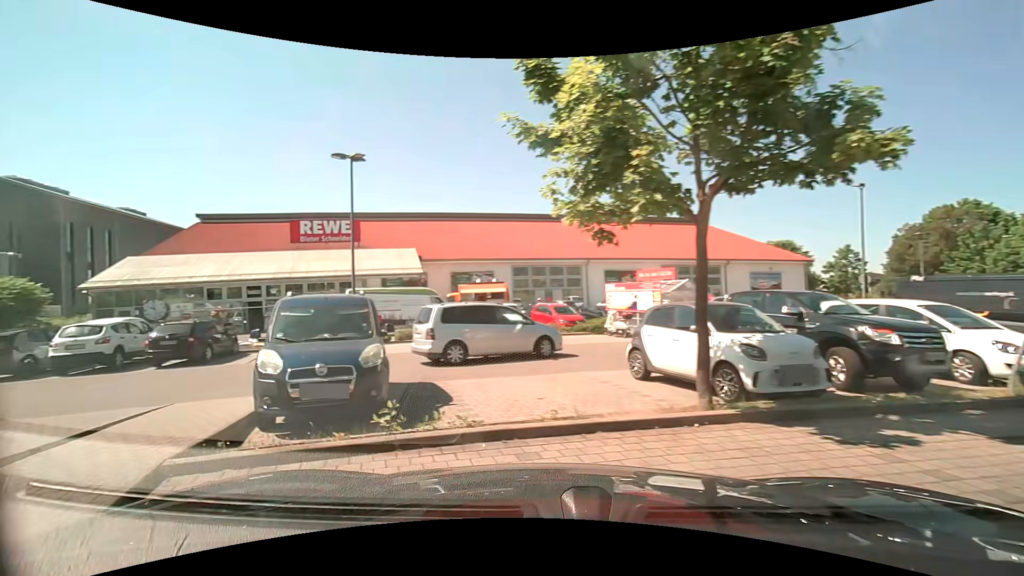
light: Day
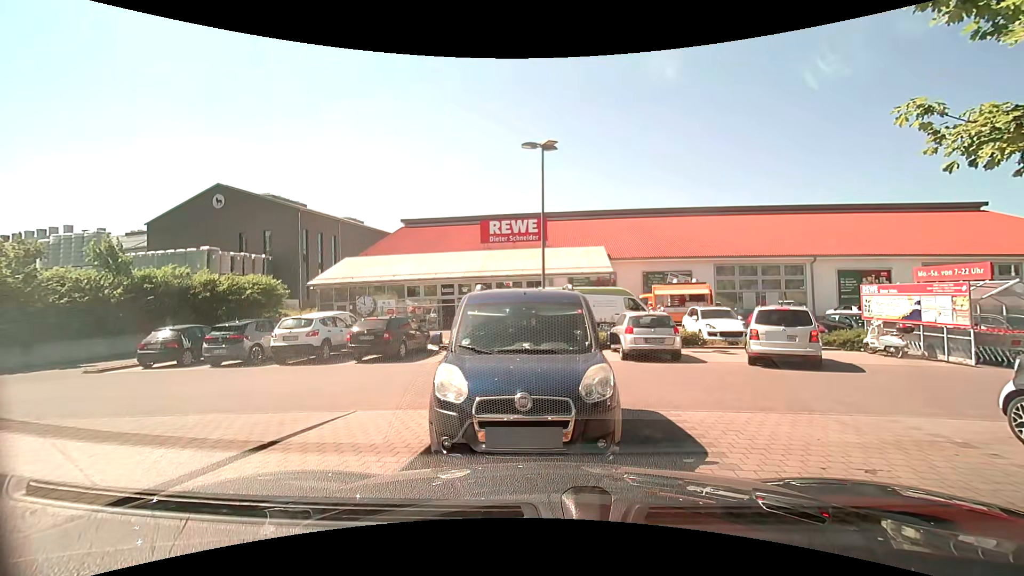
(-0.5, +2.5) m; -16°
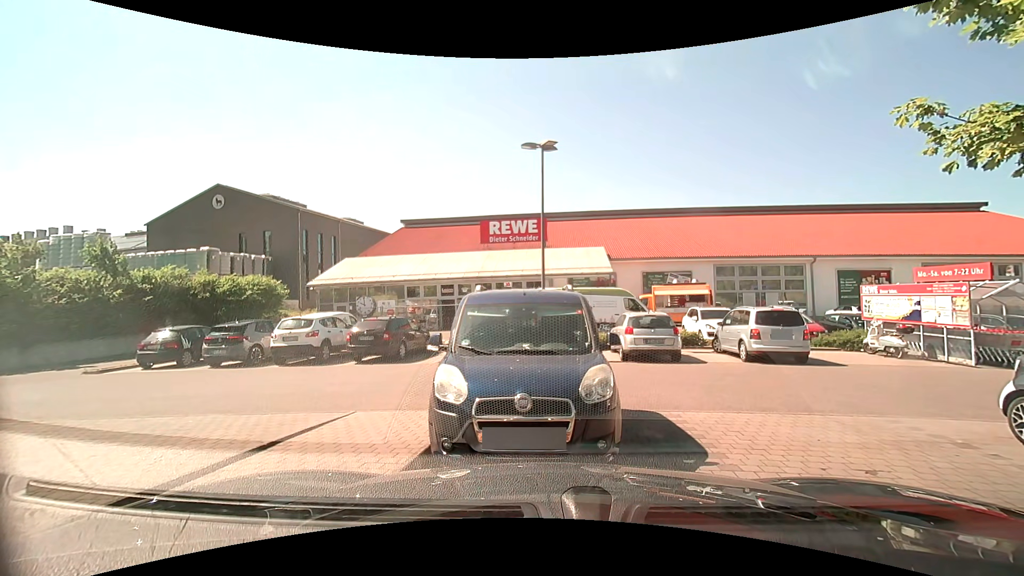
(0.0, +0.1) m; 0°
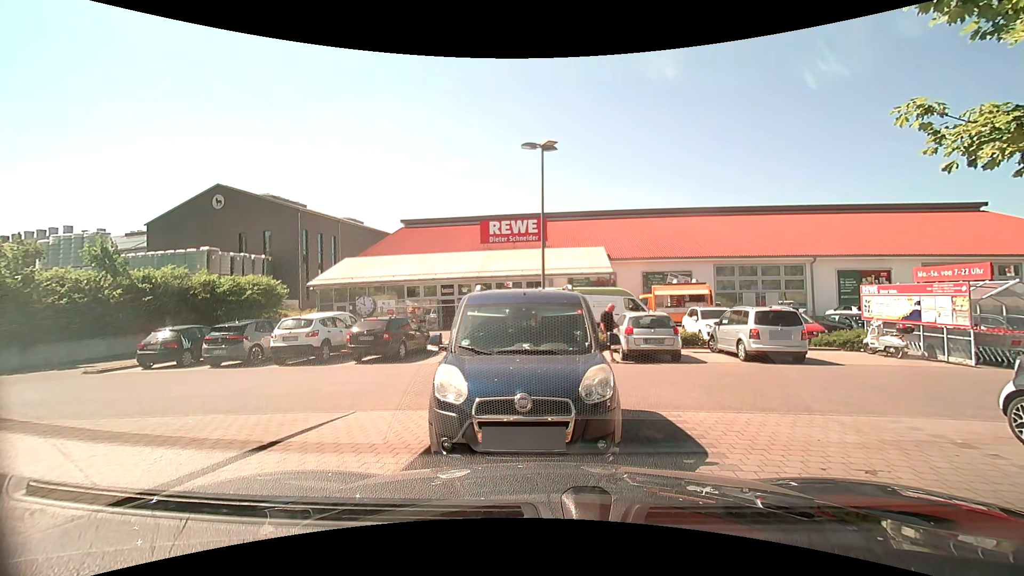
(0.0, 0.0) m; 0°
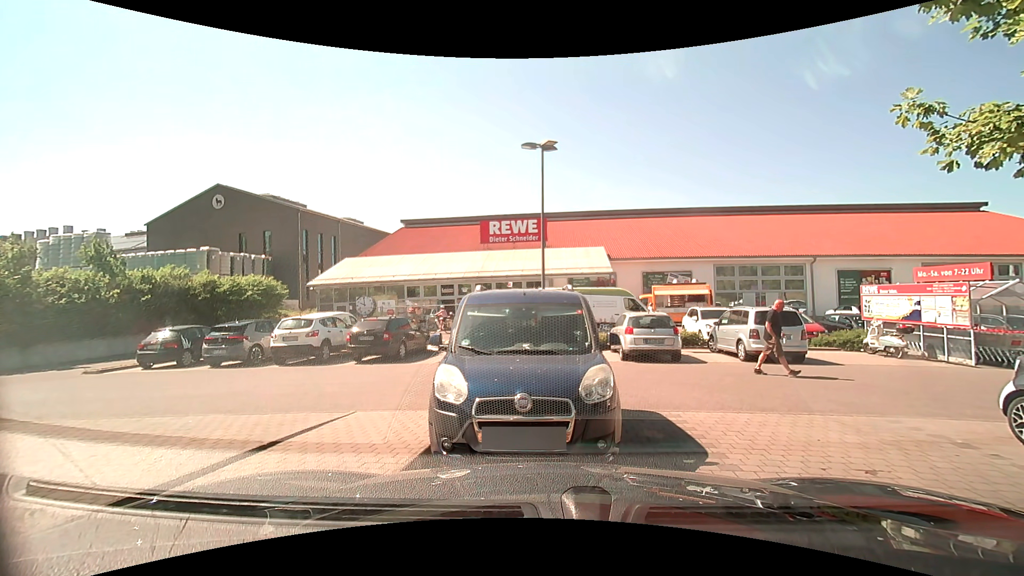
(0.0, 0.0) m; 0°
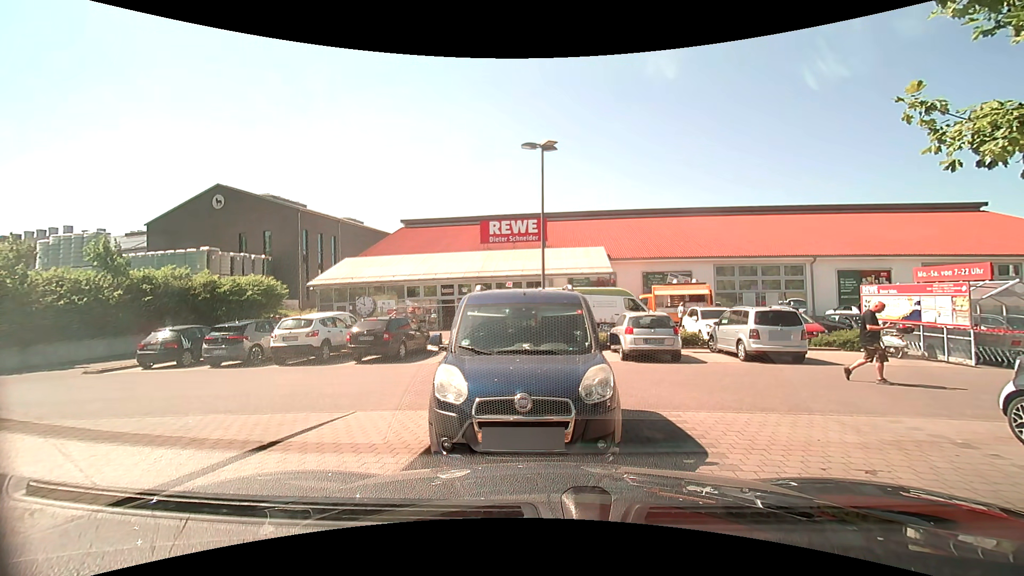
(0.0, 0.0) m; 0°
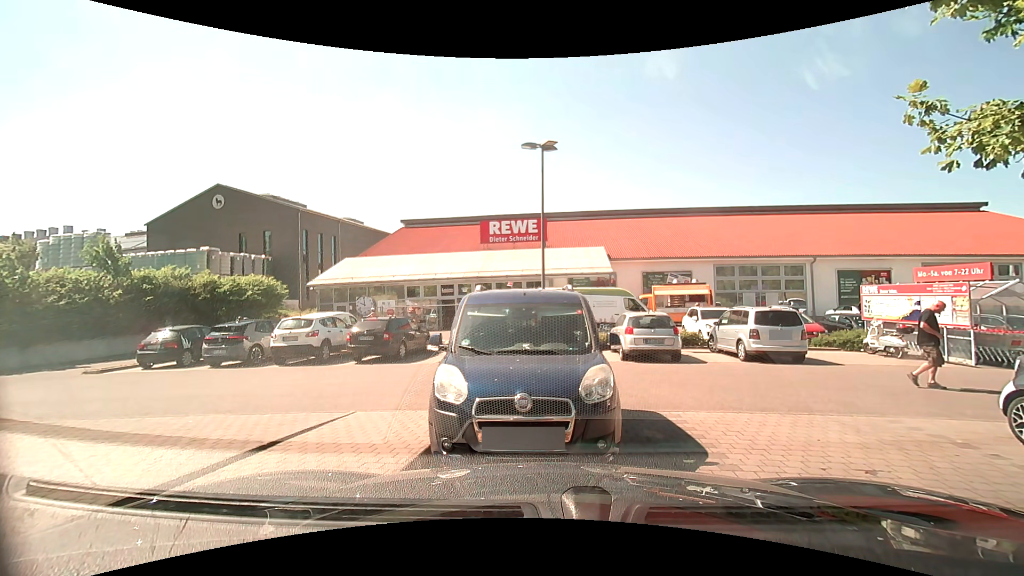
(0.0, 0.0) m; 0°
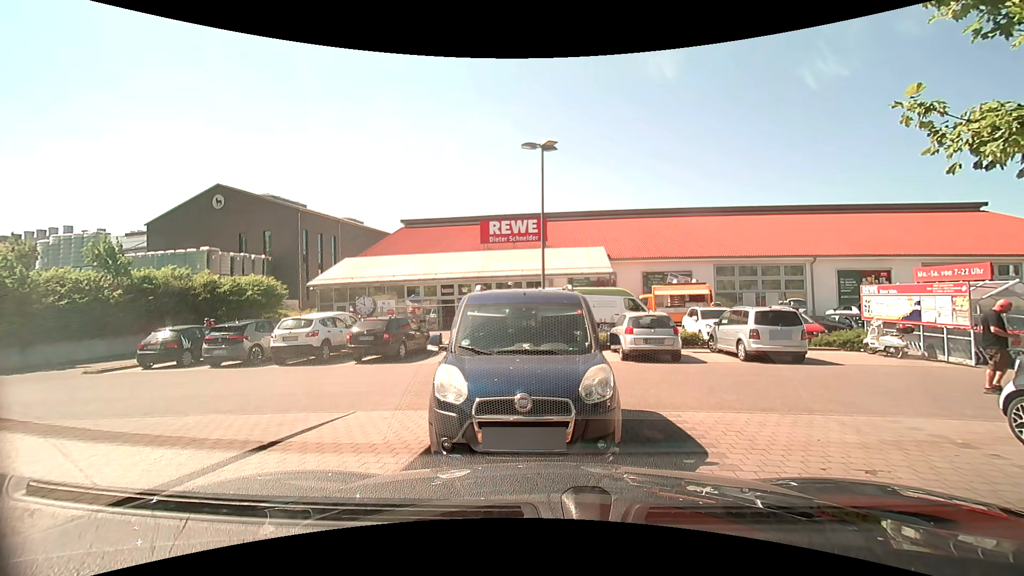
(0.0, 0.0) m; 0°
